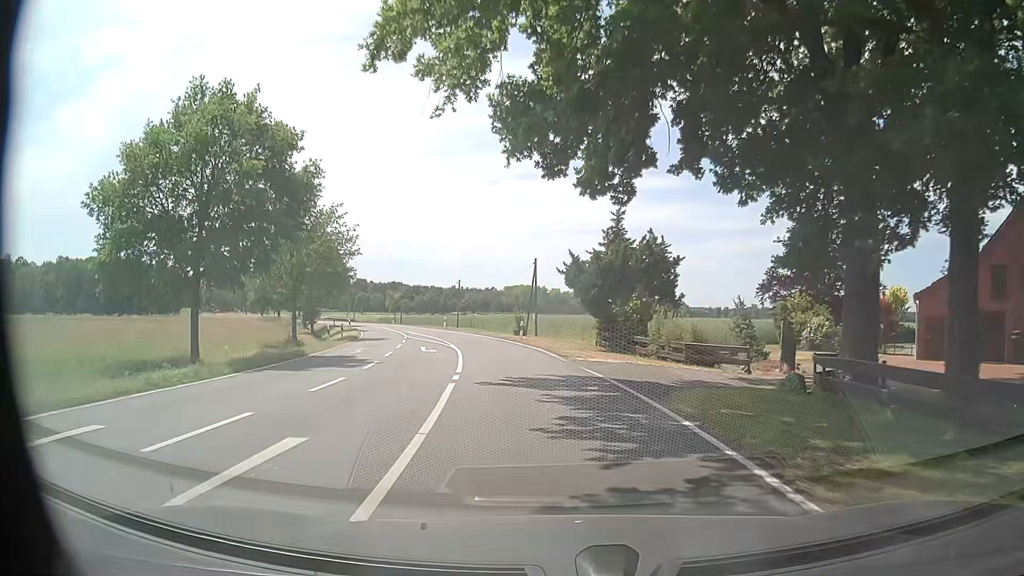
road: secondary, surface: asphalt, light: Day
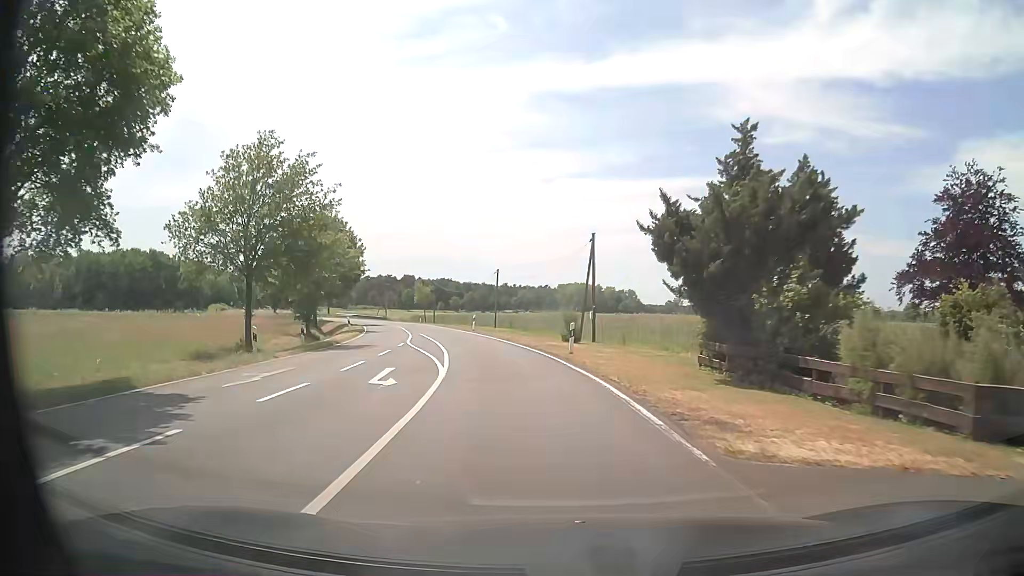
(-0.6, +14.6) m; -4°
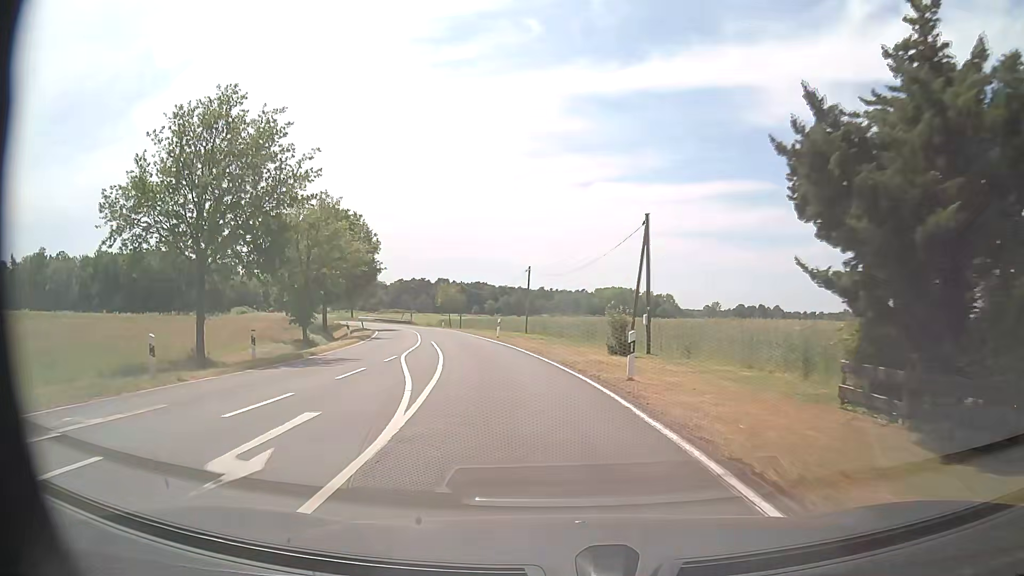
(-0.3, +8.1) m; -4°
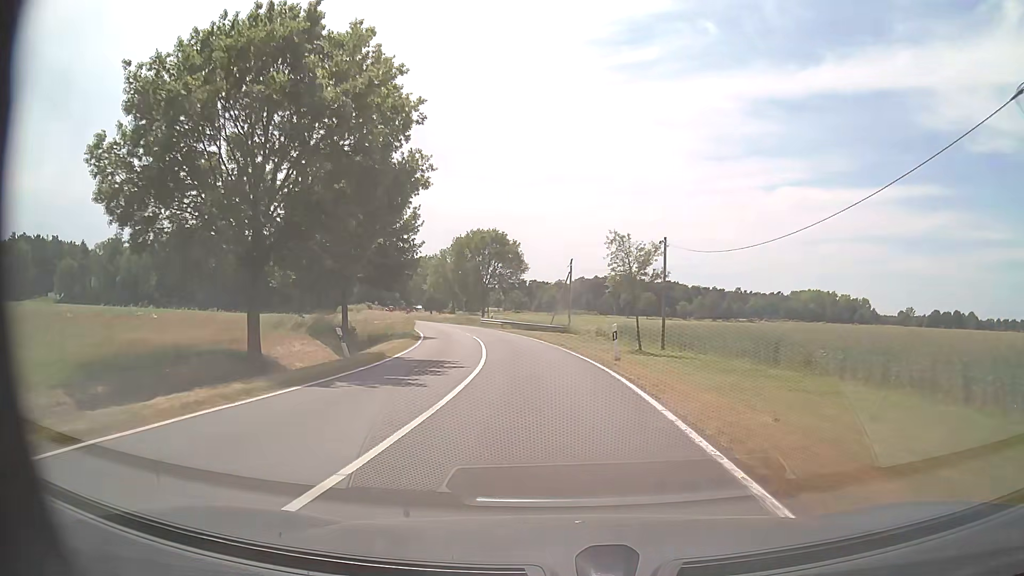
(-6.9, +44.9) m; -16°
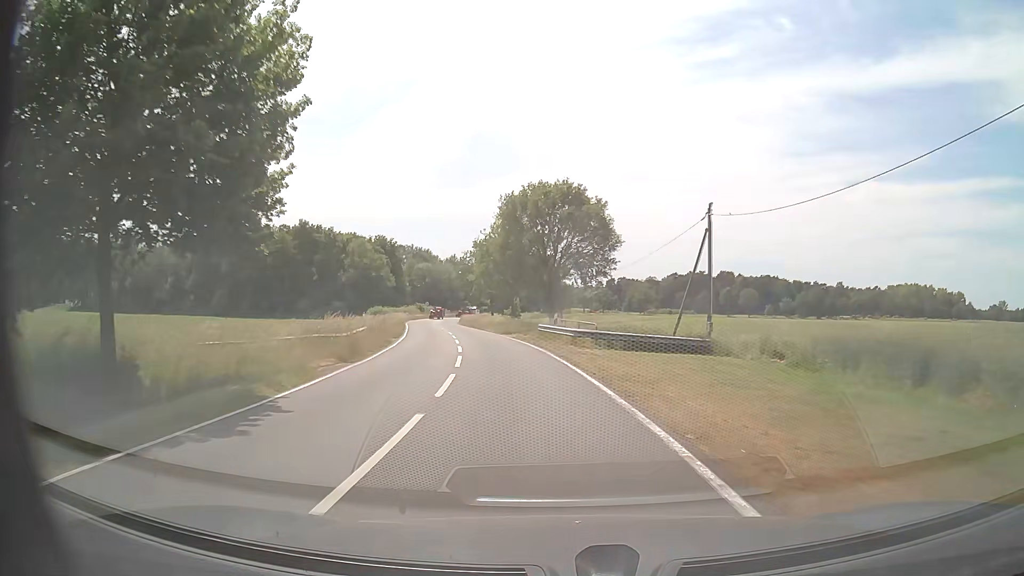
(-1.7, +30.0) m; -8°
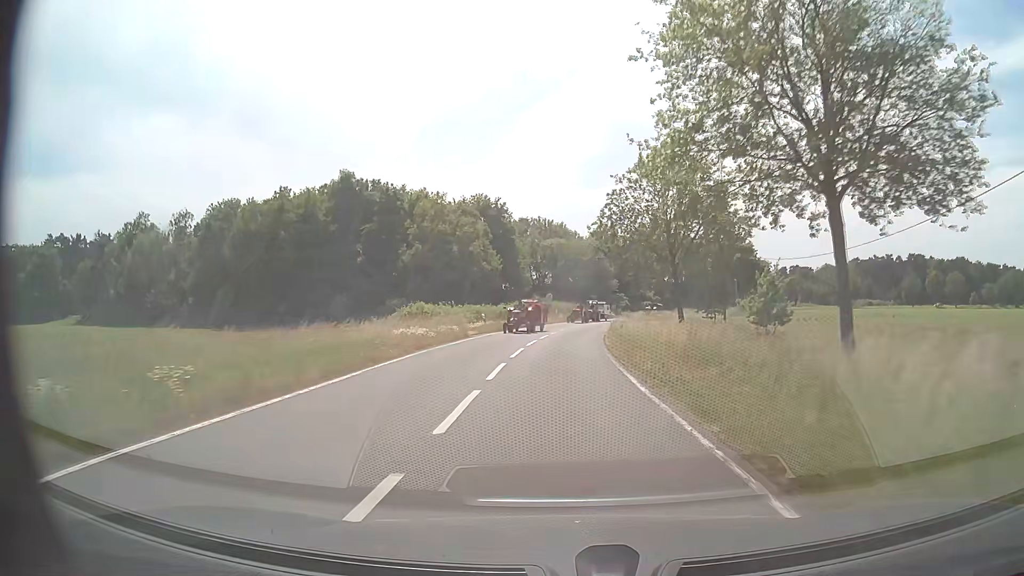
(-7.1, +52.0) m; -13°
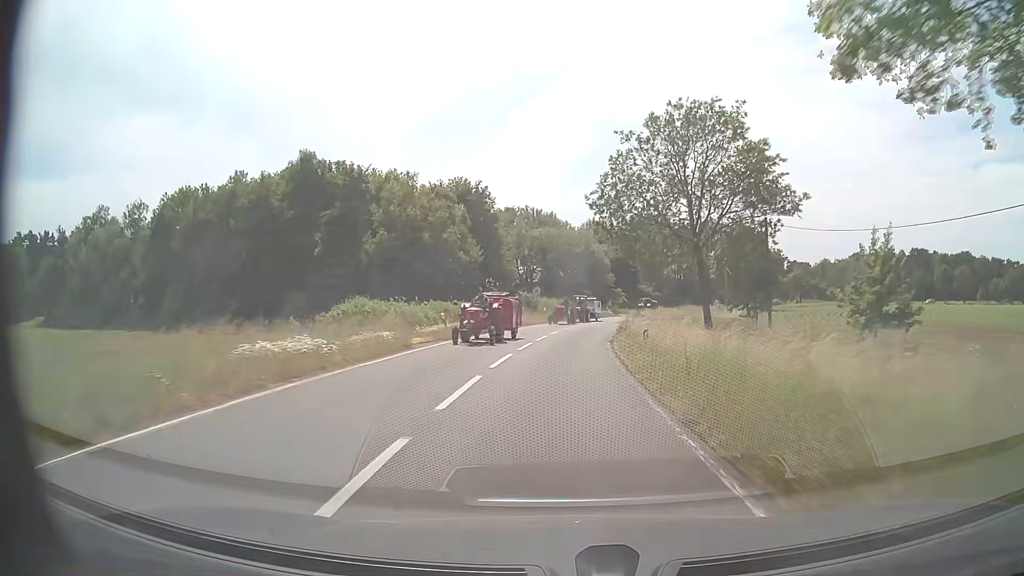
(+0.1, +10.5) m; +1°
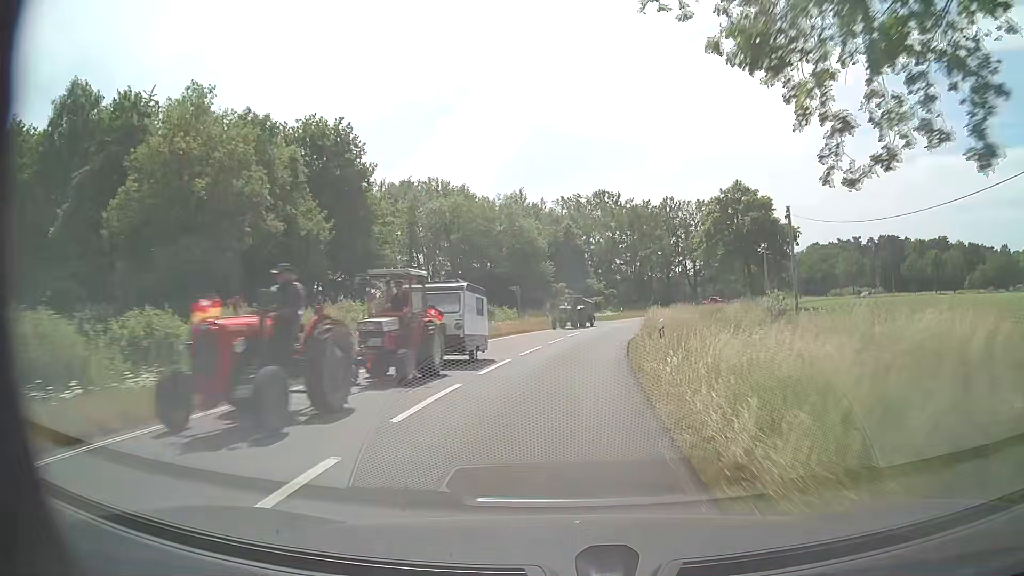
(+1.4, +30.4) m; +6°
(0, +10) (+1, +20) (+2, +30) (+4, +40) (+6, +49) (+10, +59) (+13, +68) (+18, +77) (+23, +86) (+28, +94) m
